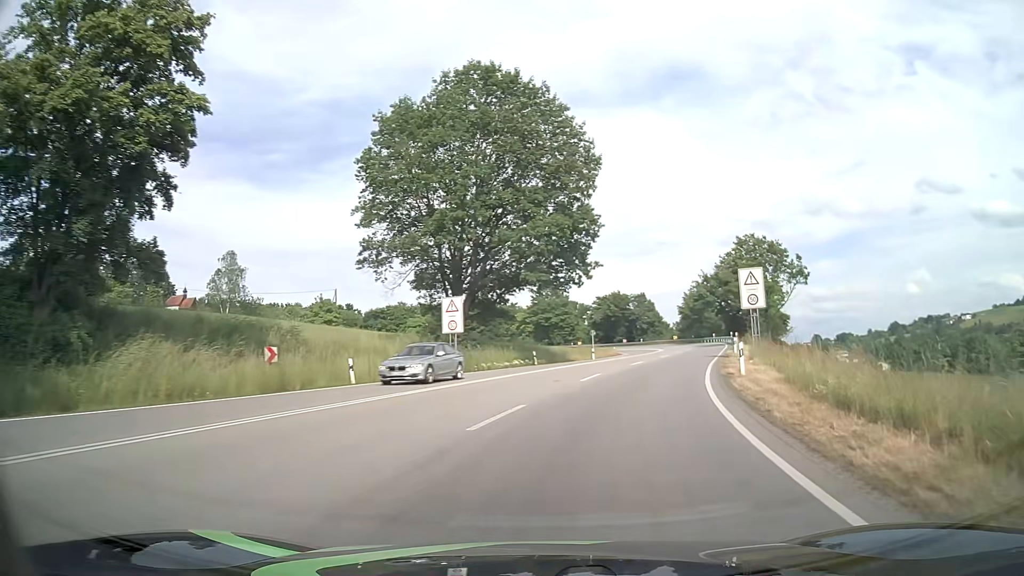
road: primary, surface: asphalt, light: Day
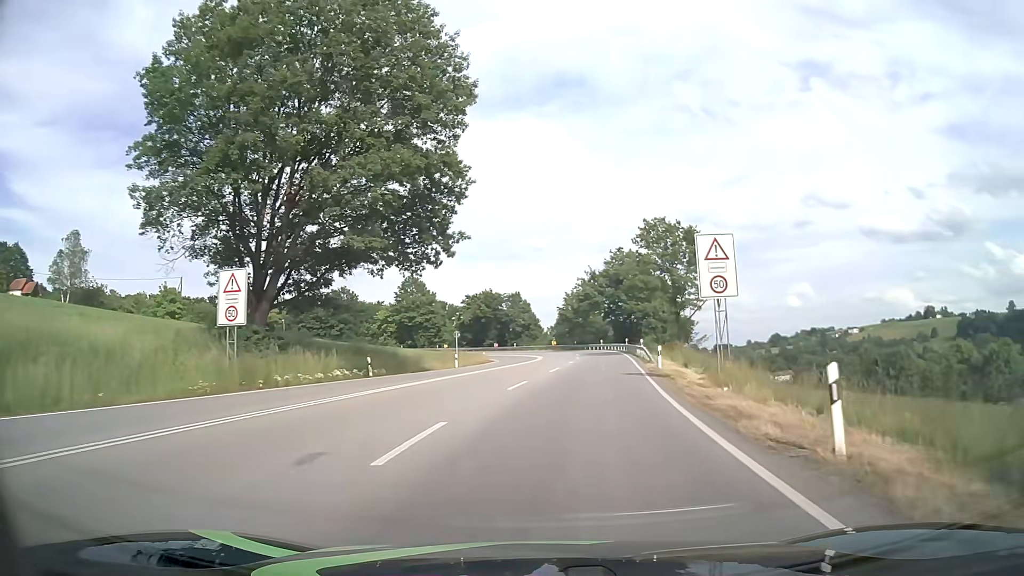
(+1.5, +14.2) m; +11°
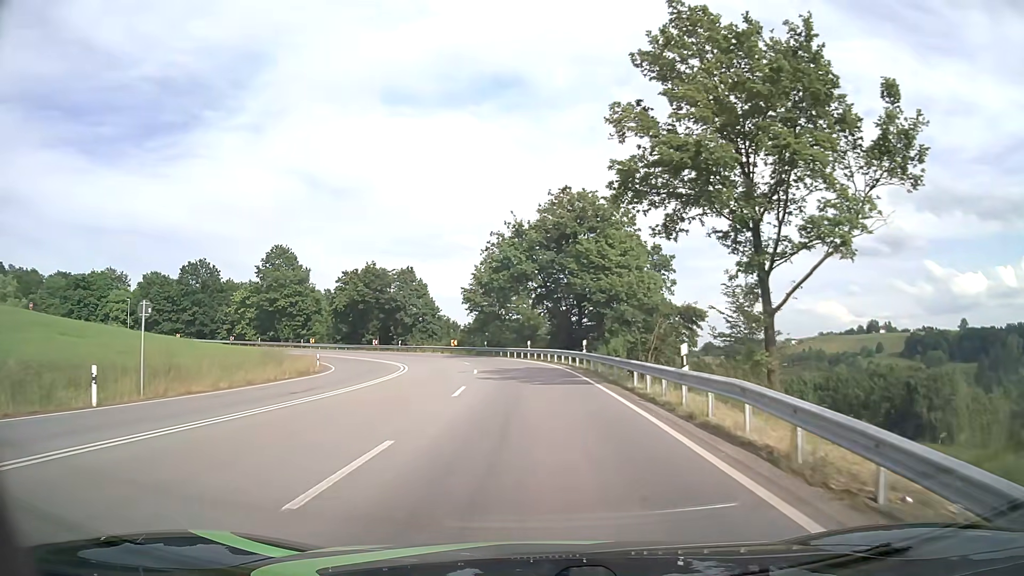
(+3.5, +37.2) m; +7°
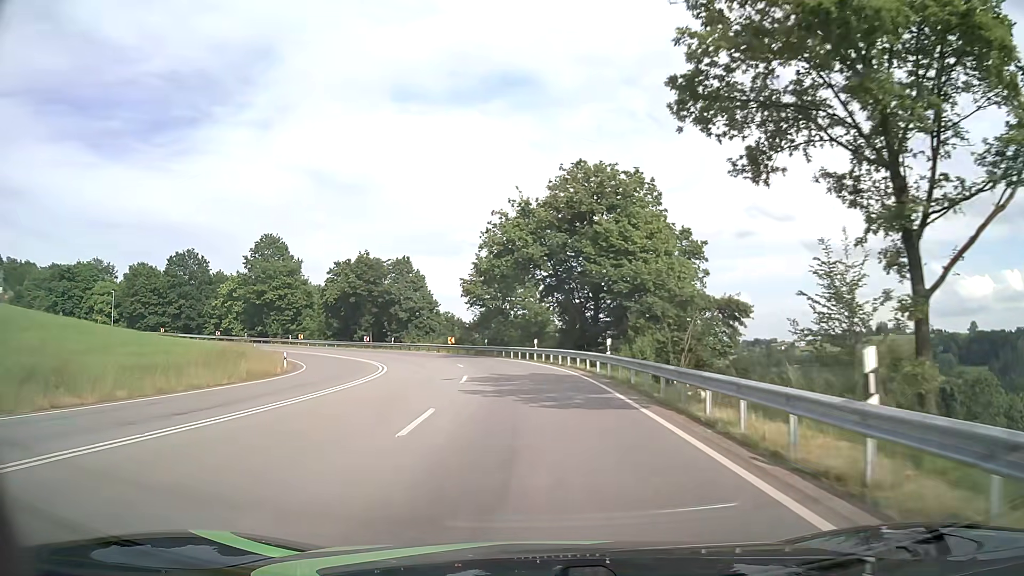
(0.0, +7.6) m; -1°
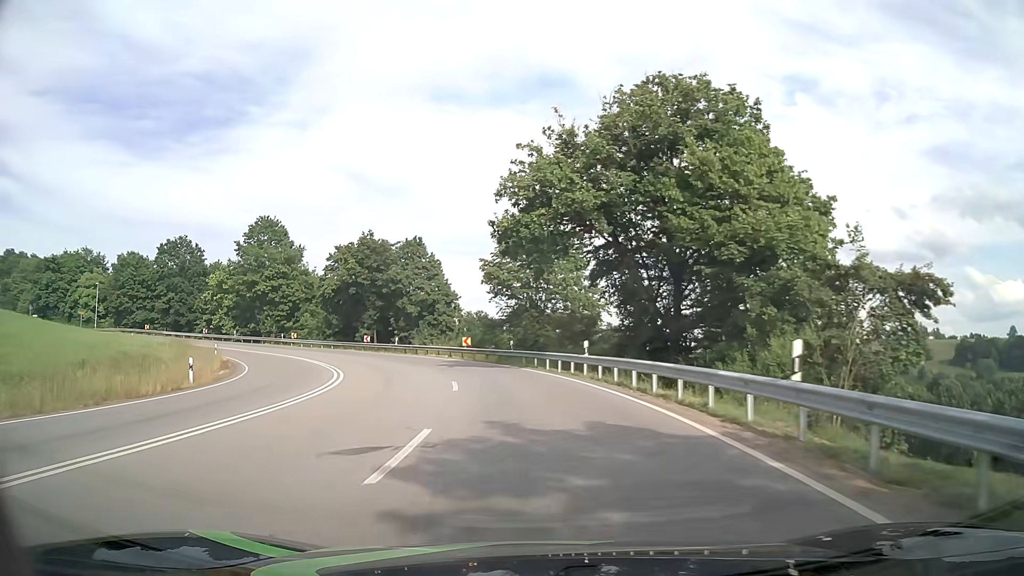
(-0.3, +15.2) m; -3°
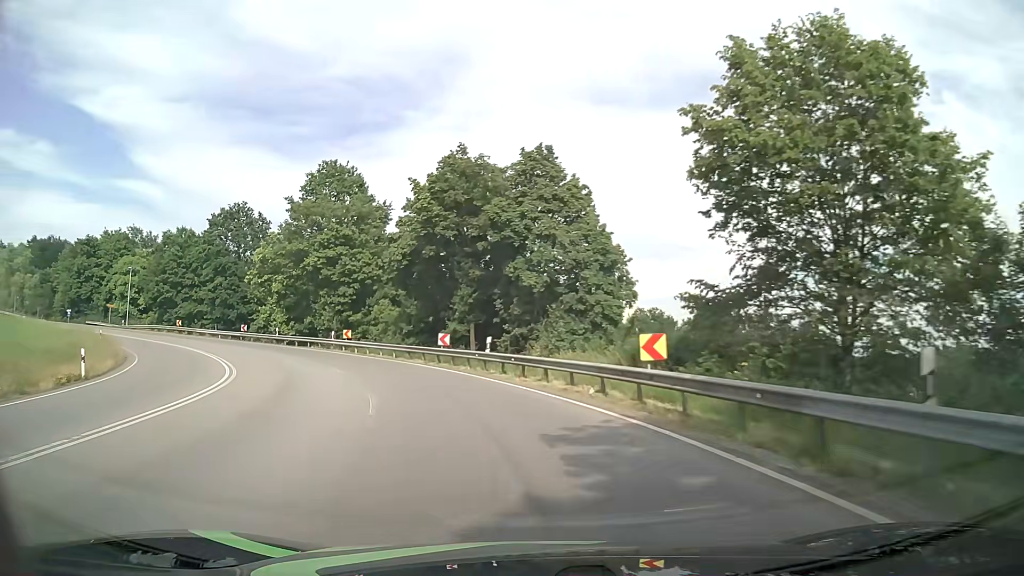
(-3.0, +30.2) m; -14°
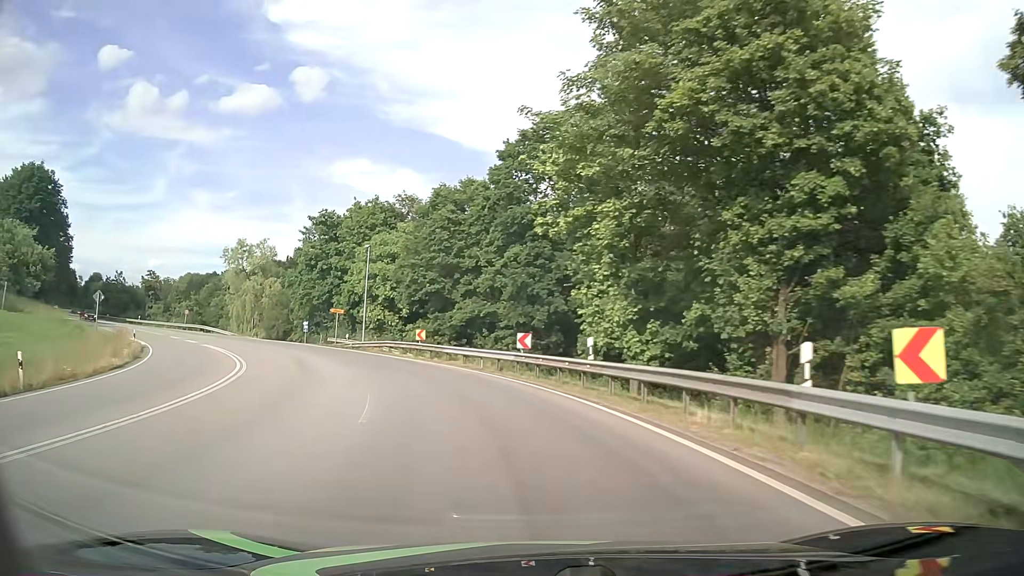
(-11.0, +35.7) m; -35°
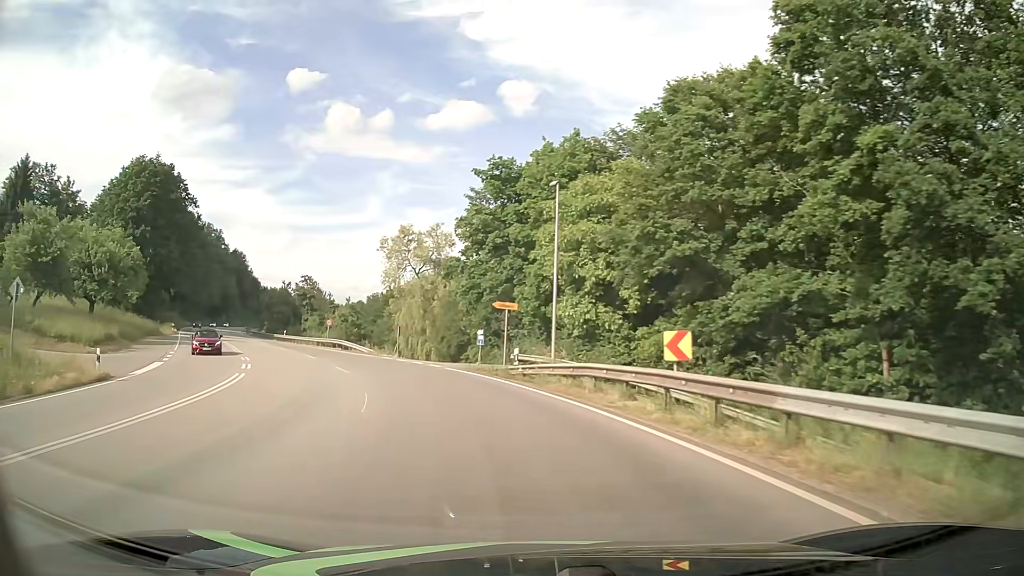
(-3.8, +22.4) m; -19°
(-1, +10) (-3, +20) (-7, +29) (-11, +38) (-16, +47) (-21, +55) (-26, +64) (-31, +72) (-37, +81) (-42, +89) m
